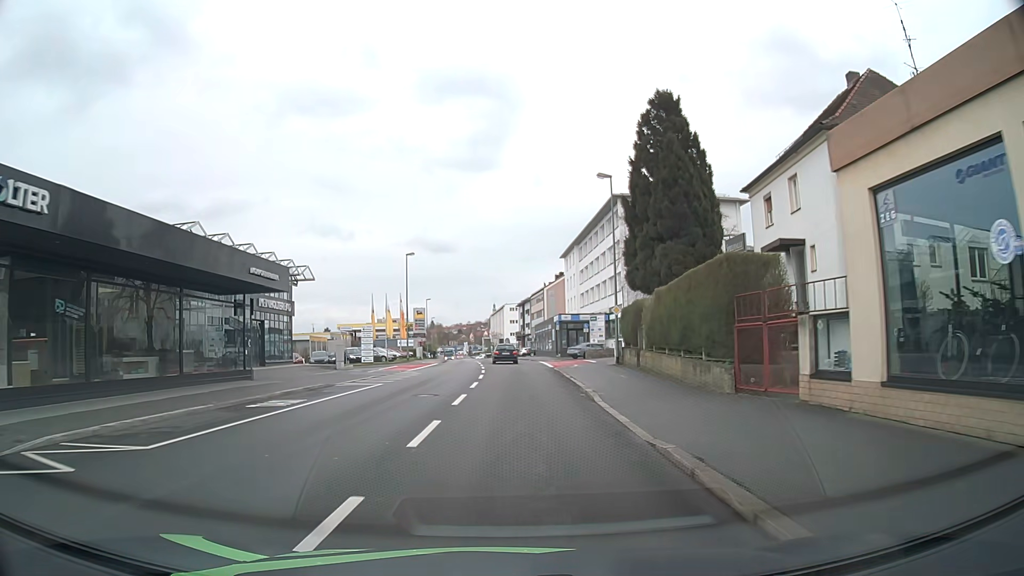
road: tertiary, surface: asphalt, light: Day
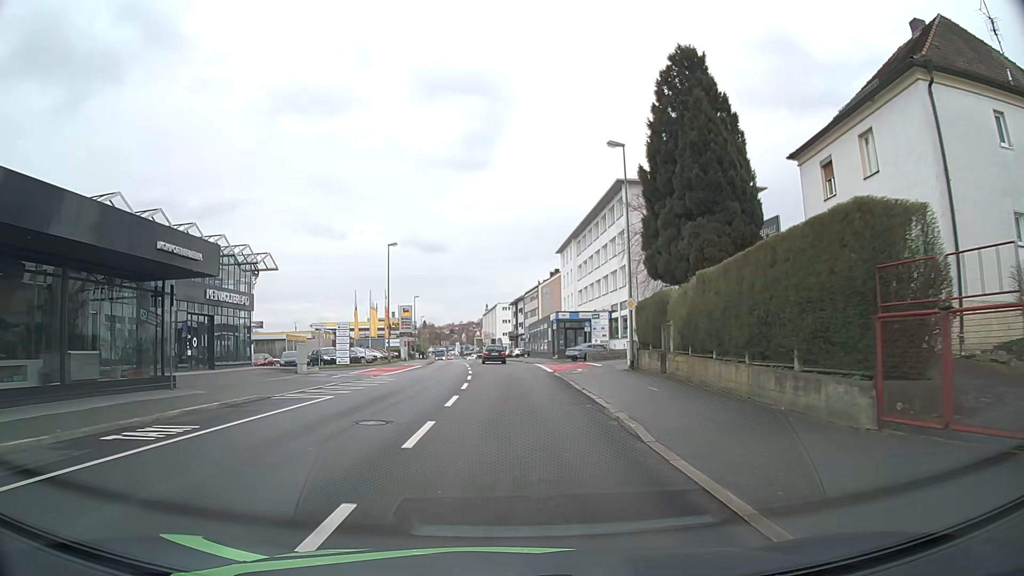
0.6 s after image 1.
(0.0, +6.1) m; +1°
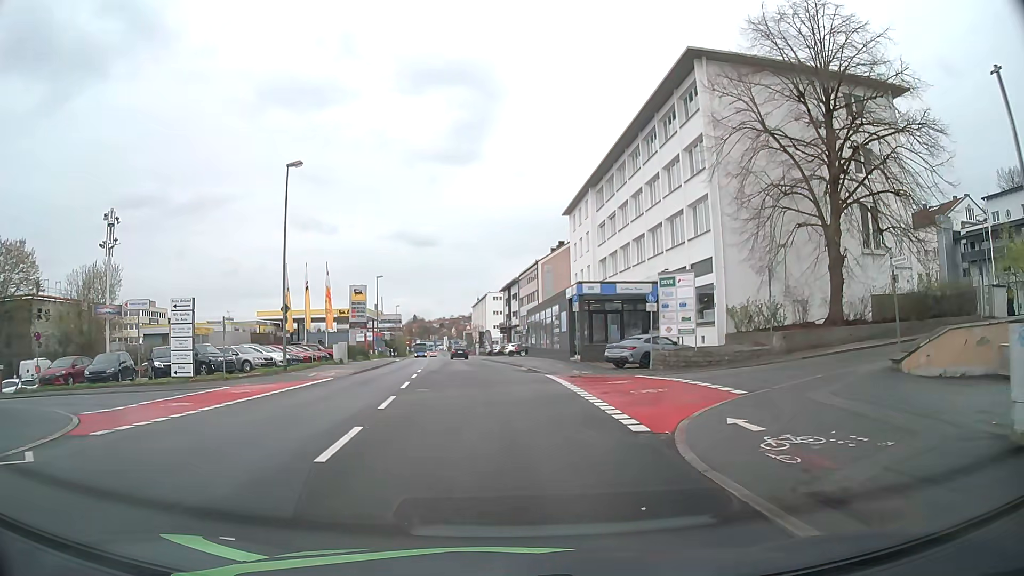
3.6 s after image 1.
(+0.3, +25.1) m; +1°
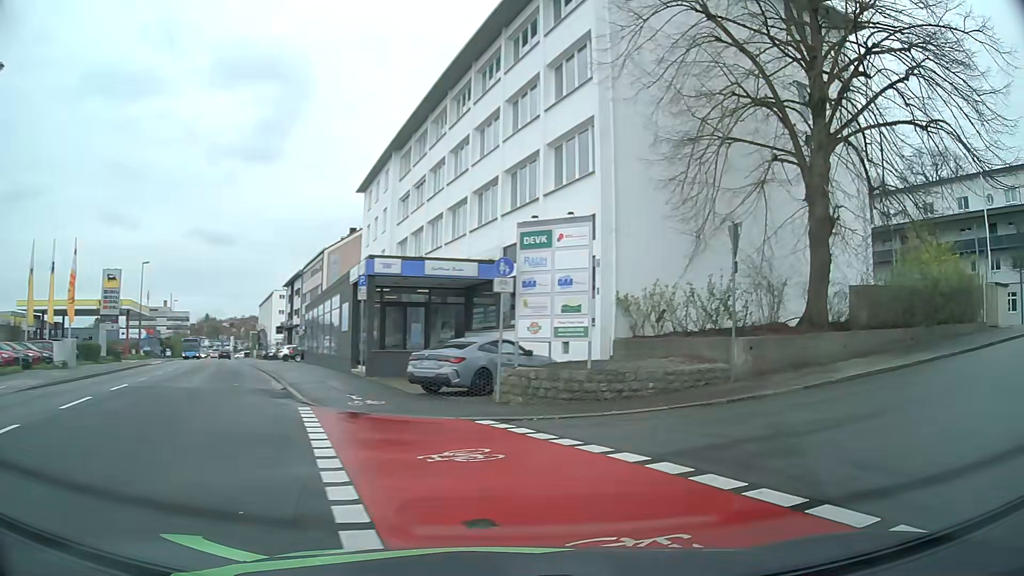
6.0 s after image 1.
(+0.8, +12.3) m; +15°
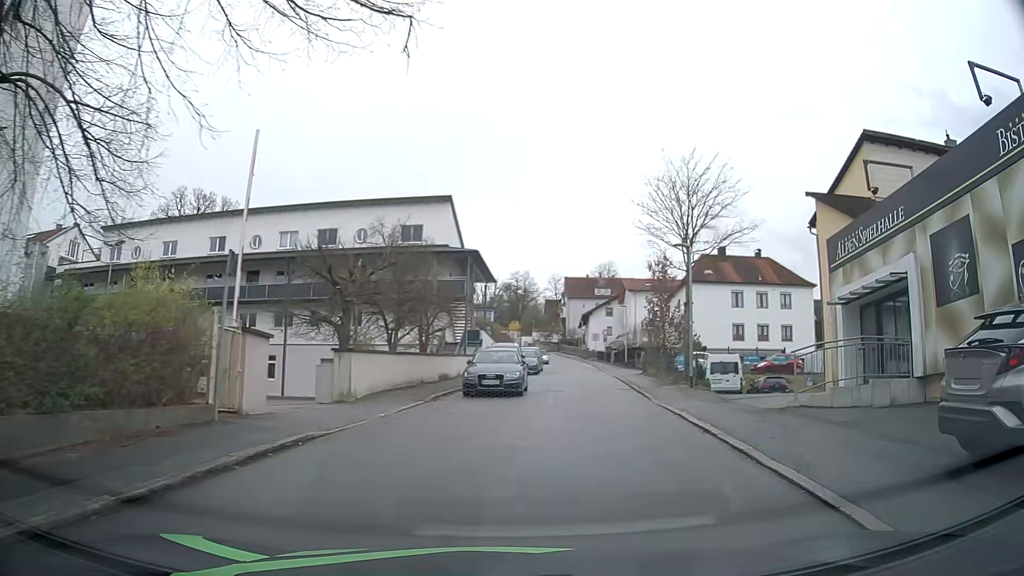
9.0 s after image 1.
(+7.0, +9.9) m; +67°
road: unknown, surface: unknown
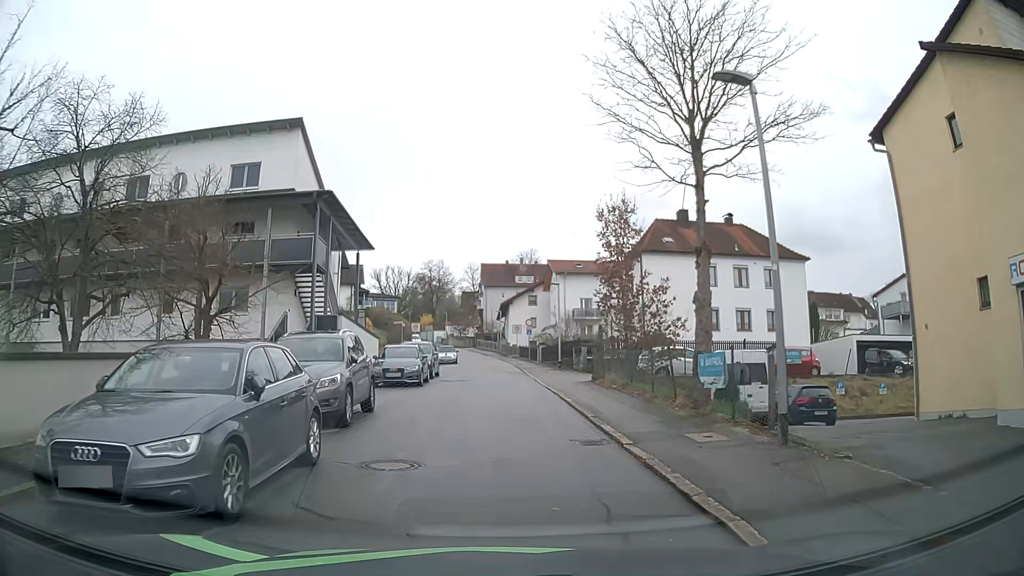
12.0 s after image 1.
(+2.1, +15.1) m; +8°
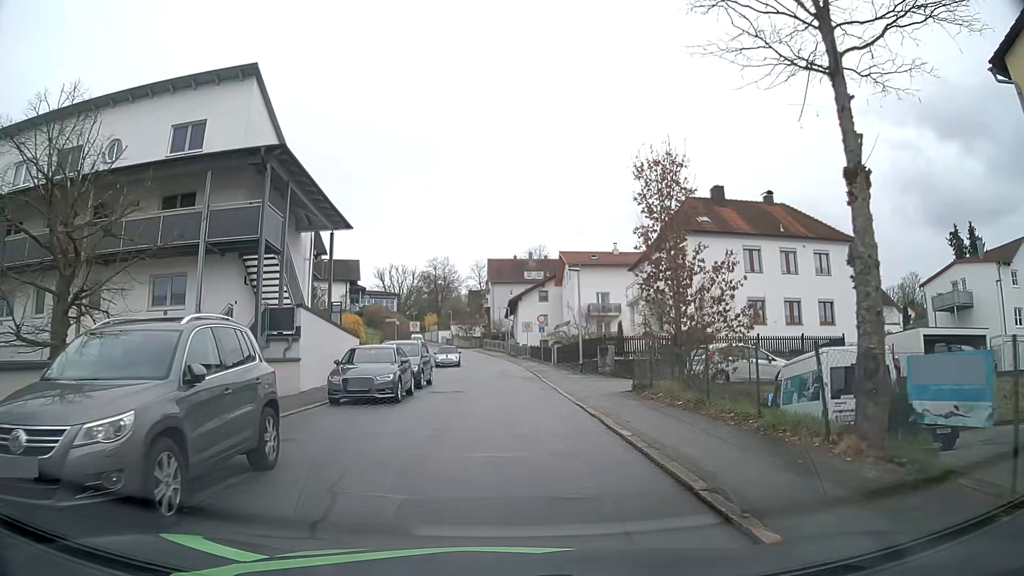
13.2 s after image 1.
(0.0, +6.7) m; -1°
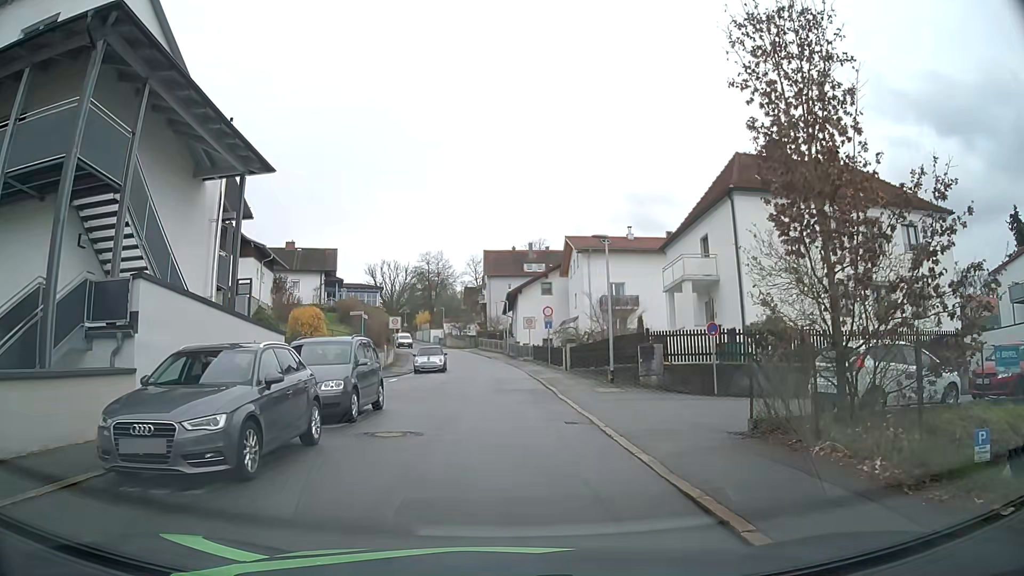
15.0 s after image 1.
(+0.1, +9.8) m; +1°
